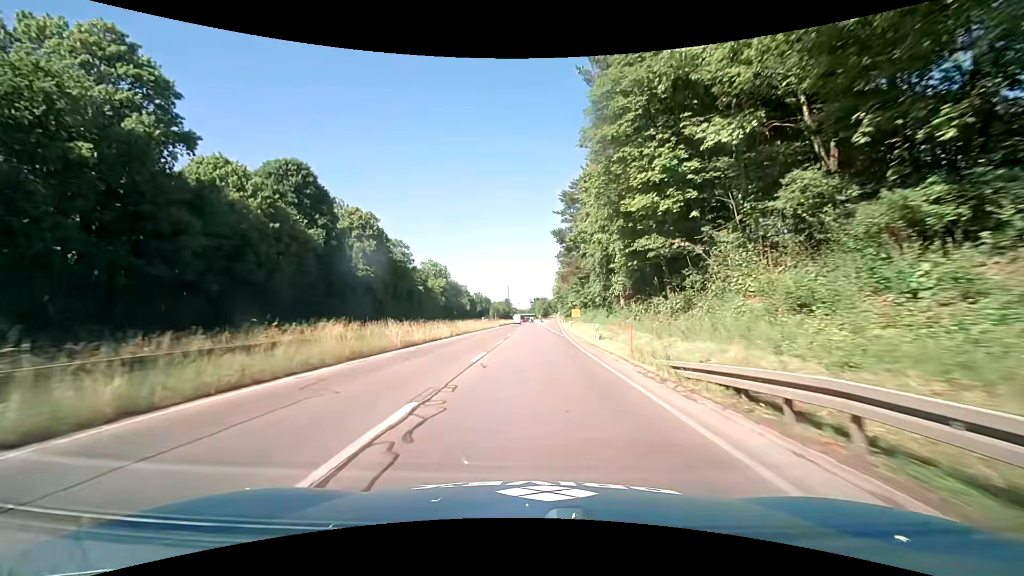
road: trunk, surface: asphalt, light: Day
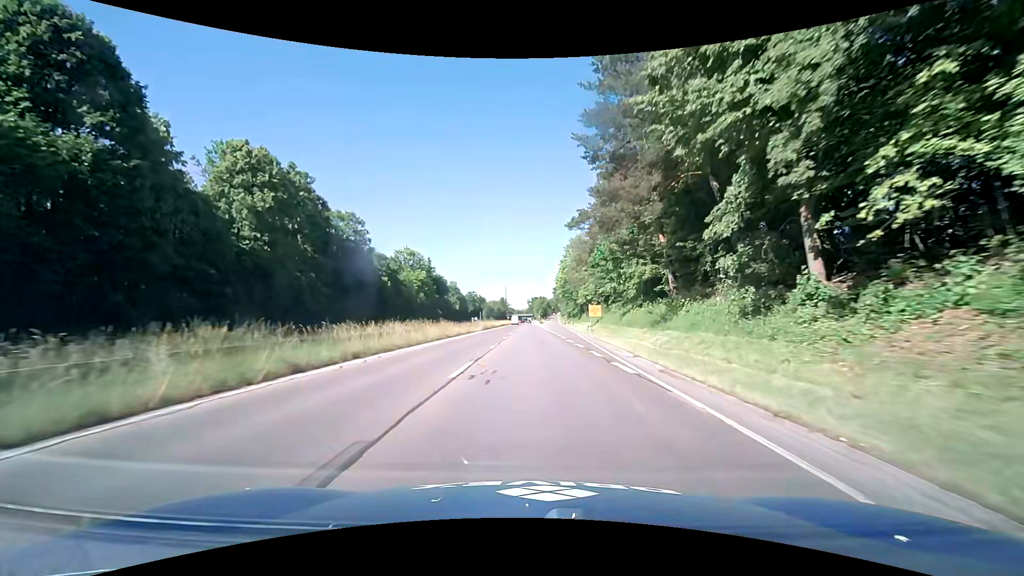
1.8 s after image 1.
(-0.1, +28.3) m; 0°
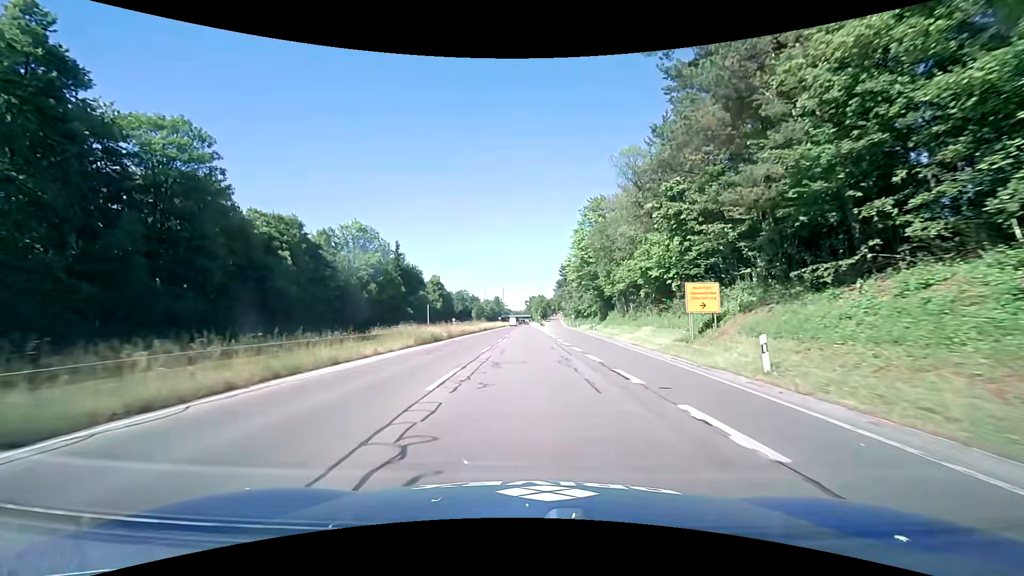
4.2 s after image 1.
(+0.4, +37.7) m; +1°
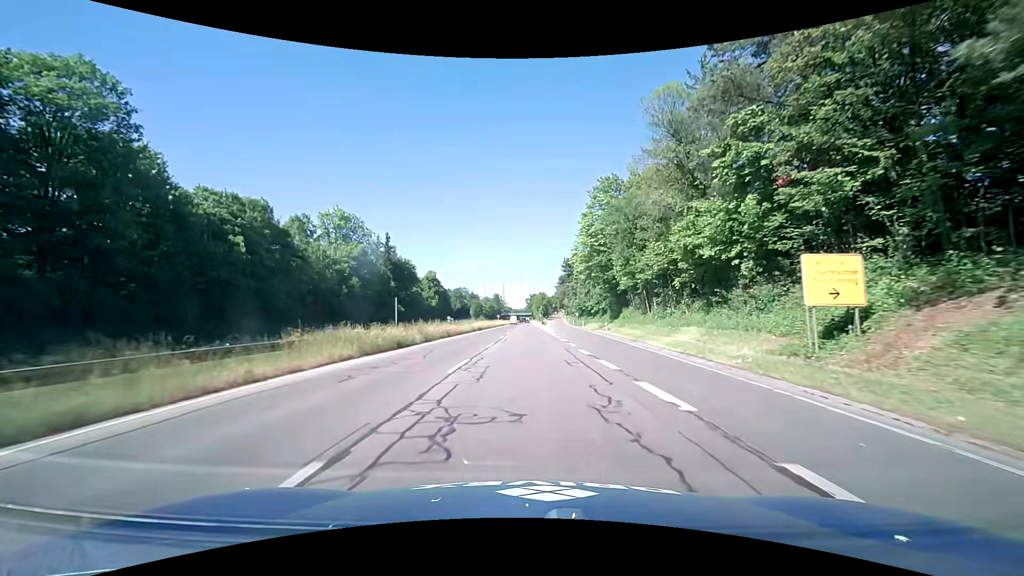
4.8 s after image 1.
(0.0, +9.4) m; 0°
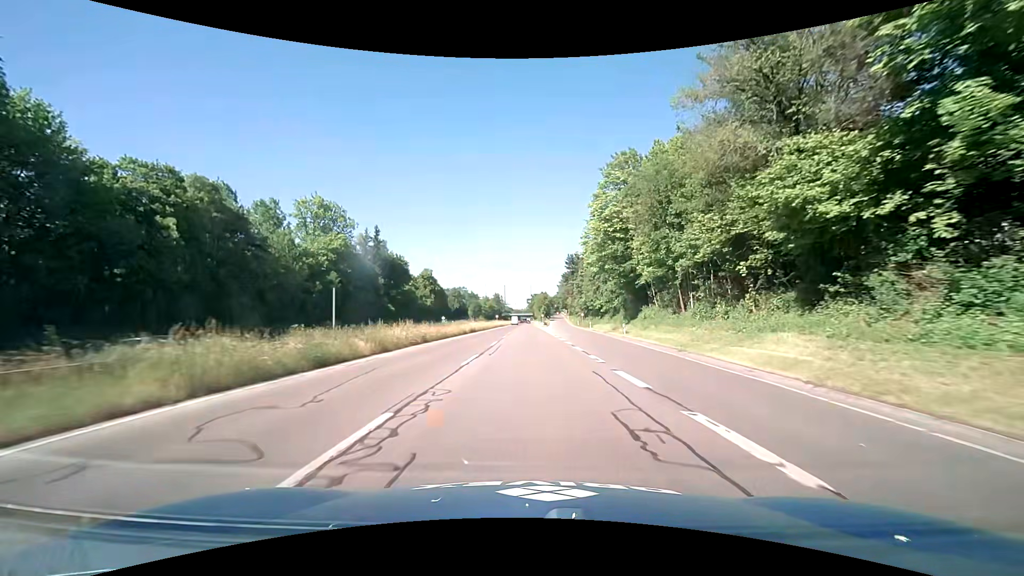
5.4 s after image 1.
(-0.1, +9.4) m; -1°
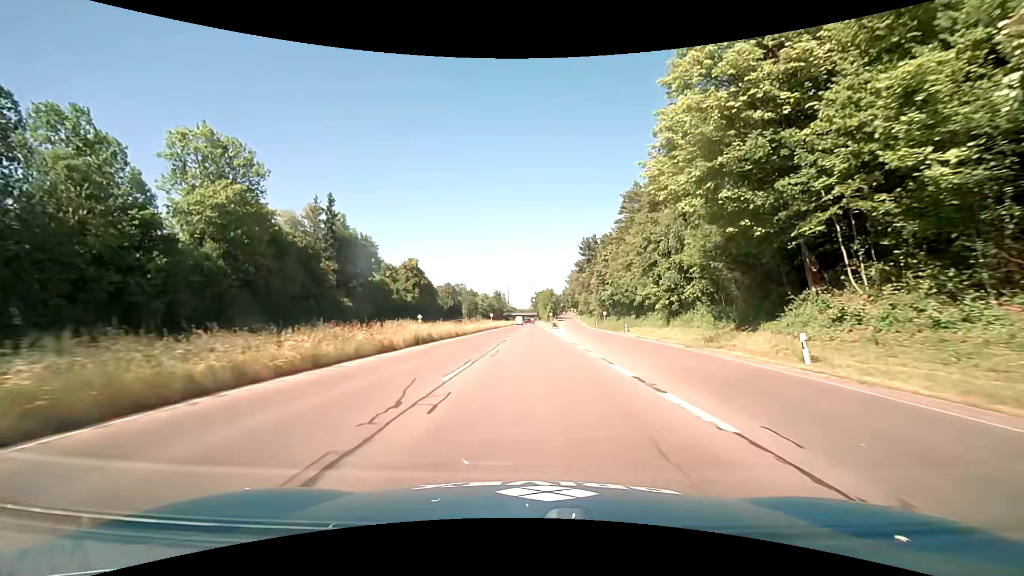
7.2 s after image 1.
(+0.1, +28.2) m; 0°
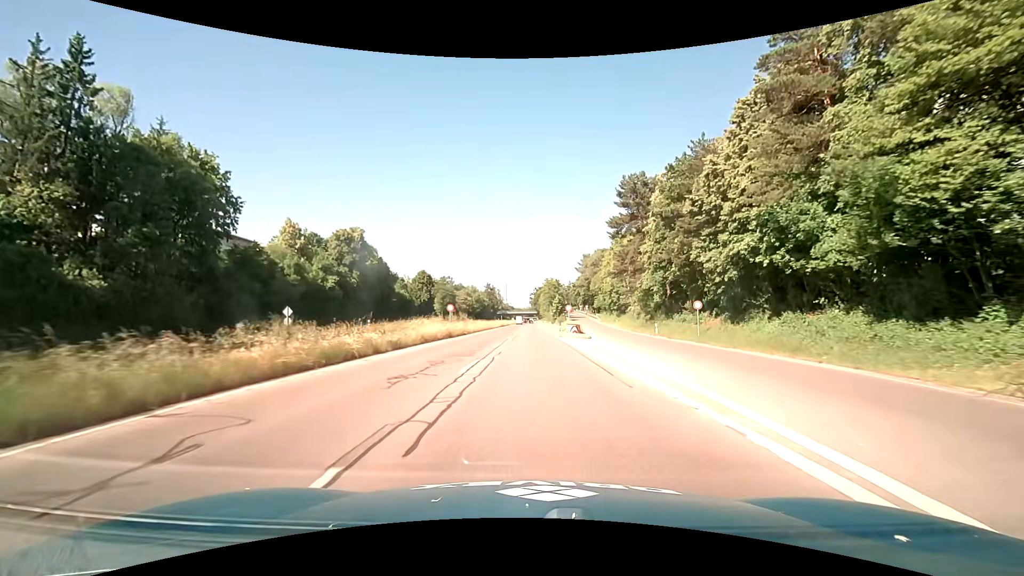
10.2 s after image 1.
(+0.2, +46.9) m; 0°
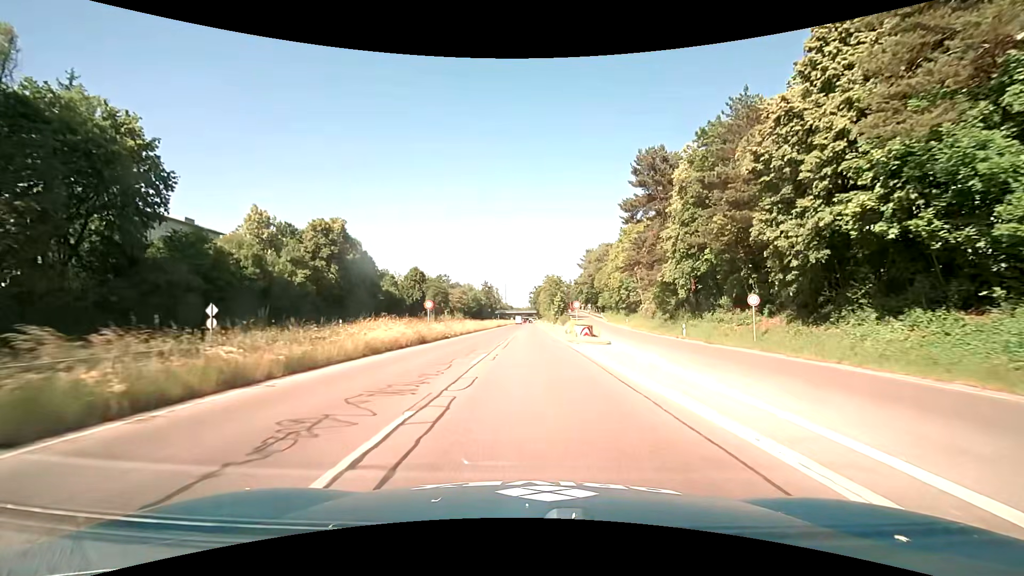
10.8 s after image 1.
(0.0, +9.4) m; 0°
(0, +10) (0, +20) (0, +30) (0, +40) (0, +50) (0, +60) (0, +70) (0, +80) (0, +90) (0, +100) m
